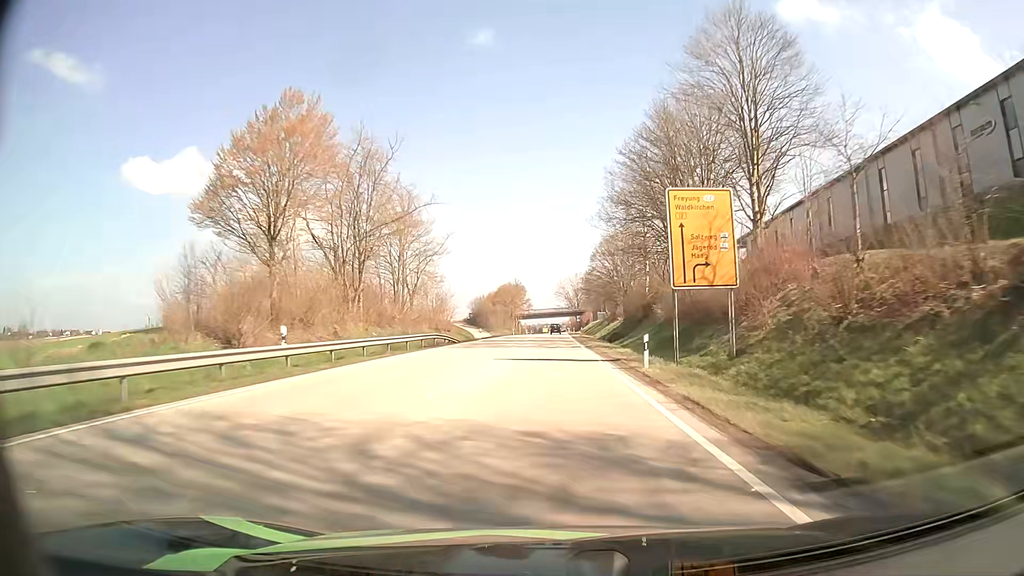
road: primary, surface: asphalt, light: Day
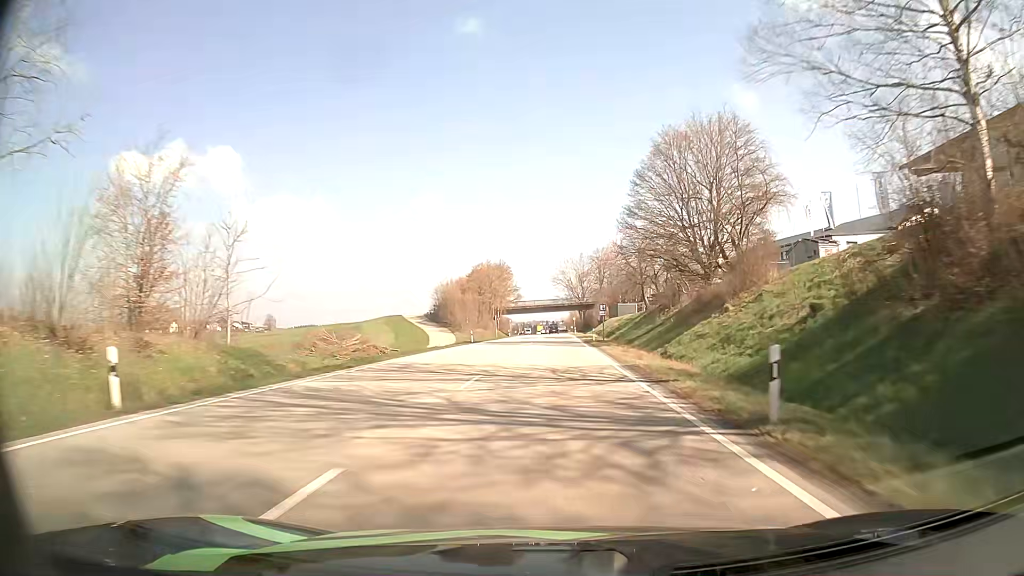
(0.0, +56.9) m; 0°
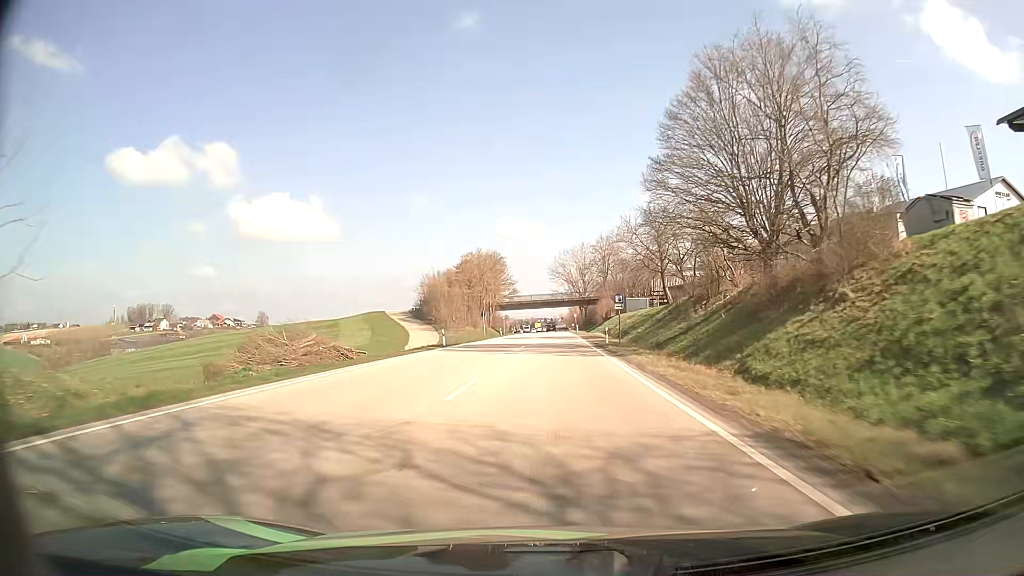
(0.0, +14.3) m; 0°
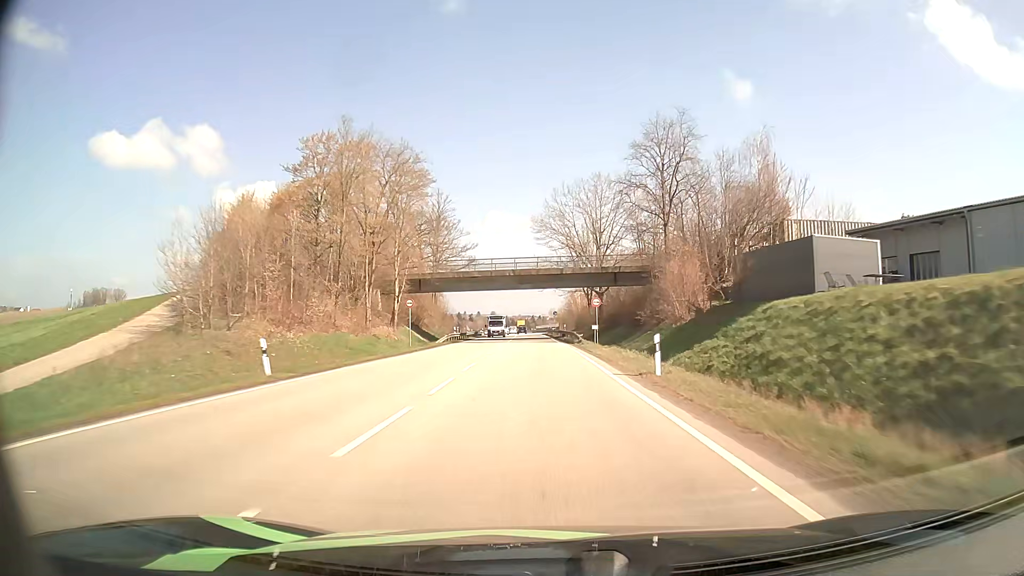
(+0.8, +71.4) m; +1°
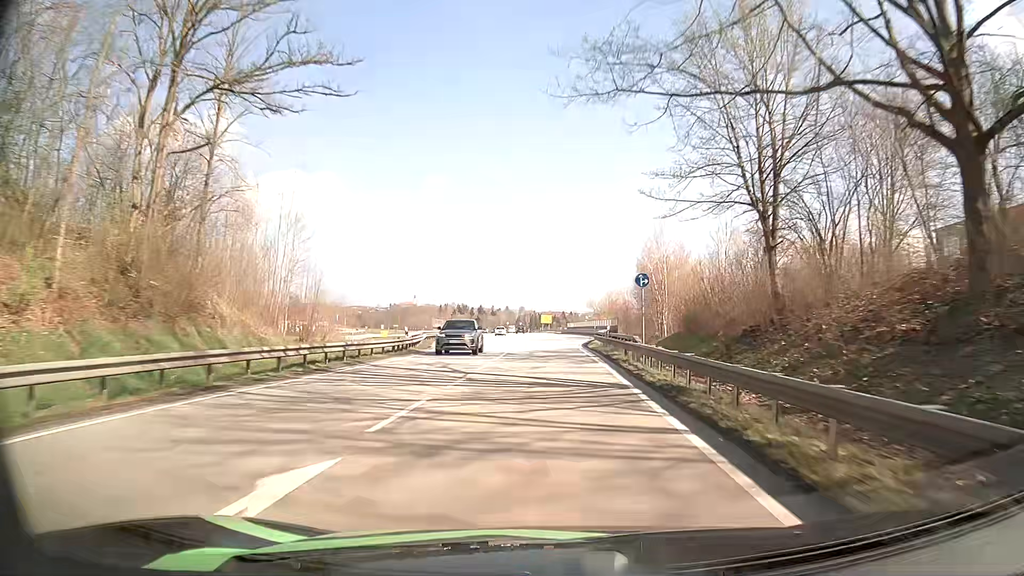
(-1.2, +71.1) m; -3°
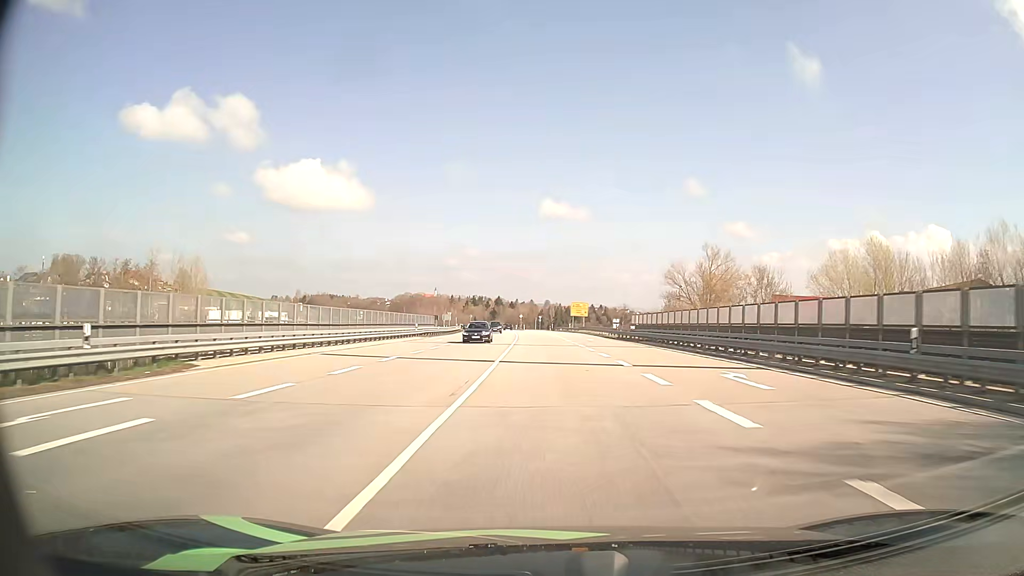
(-0.2, +71.9) m; -1°
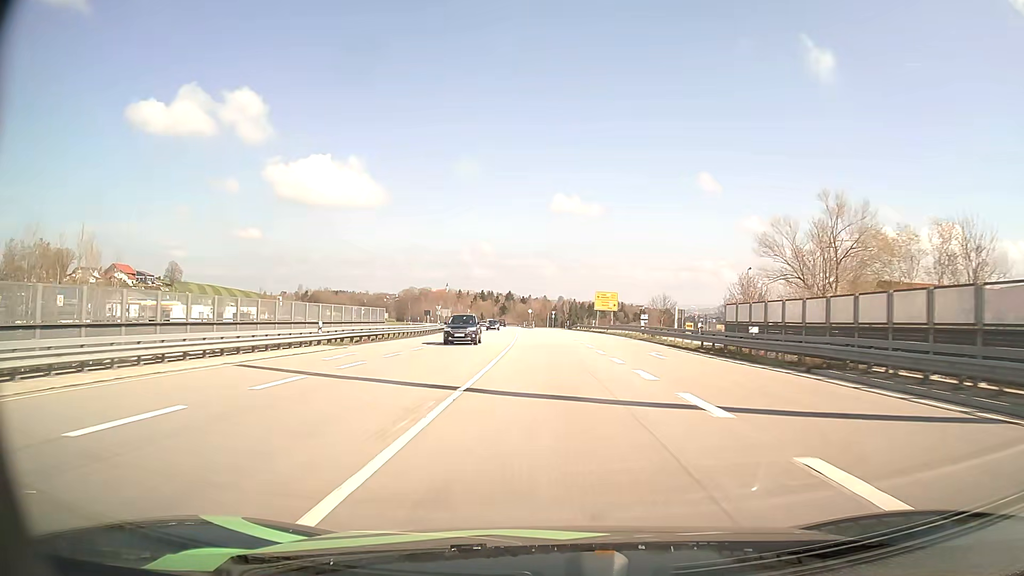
(-0.3, +28.9) m; -1°
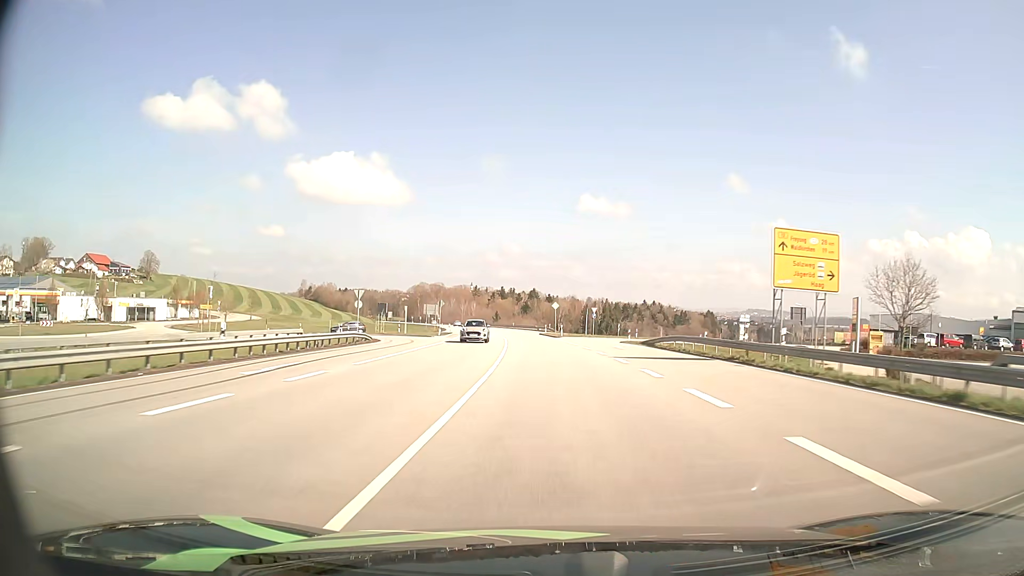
(-1.4, +58.6) m; -2°
(0, +10) (0, +20) (0, +30) (-1, +40) (-1, +50) (-2, +60) (-3, +70) (-3, +80) (-4, +90) (-6, +100) m
